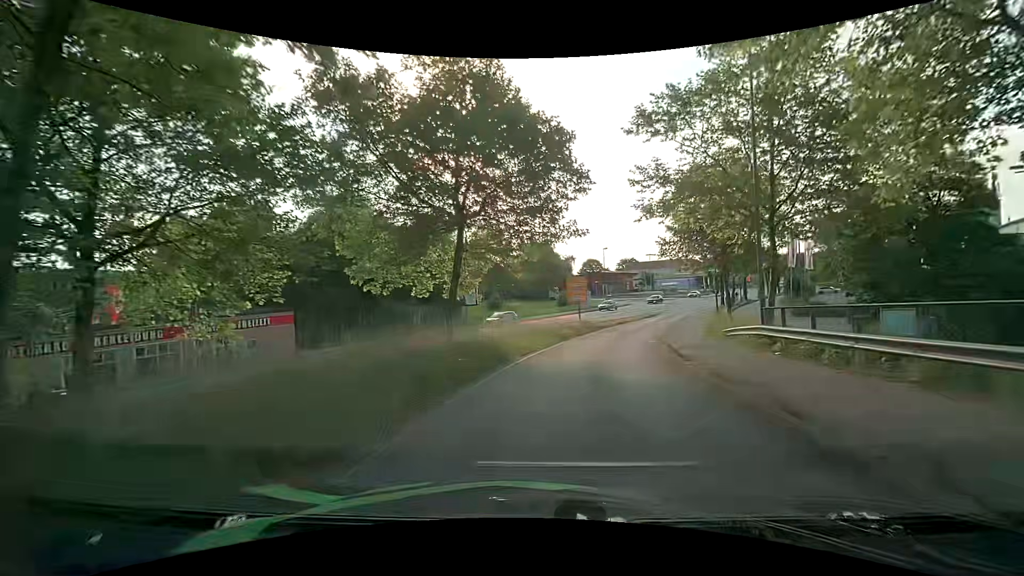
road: primary_link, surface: asphalt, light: Day
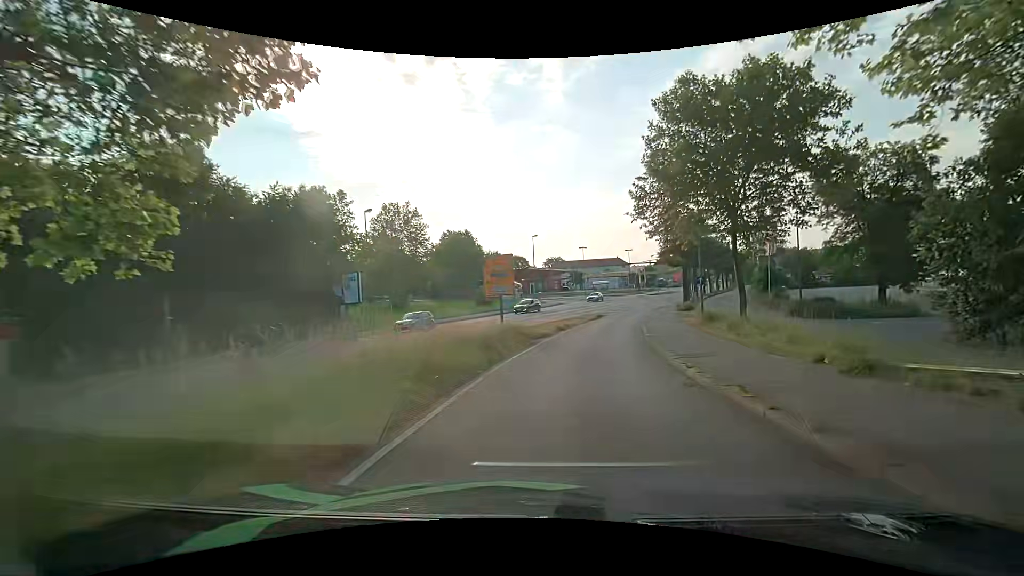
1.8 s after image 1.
(+1.0, +16.5) m; +7°
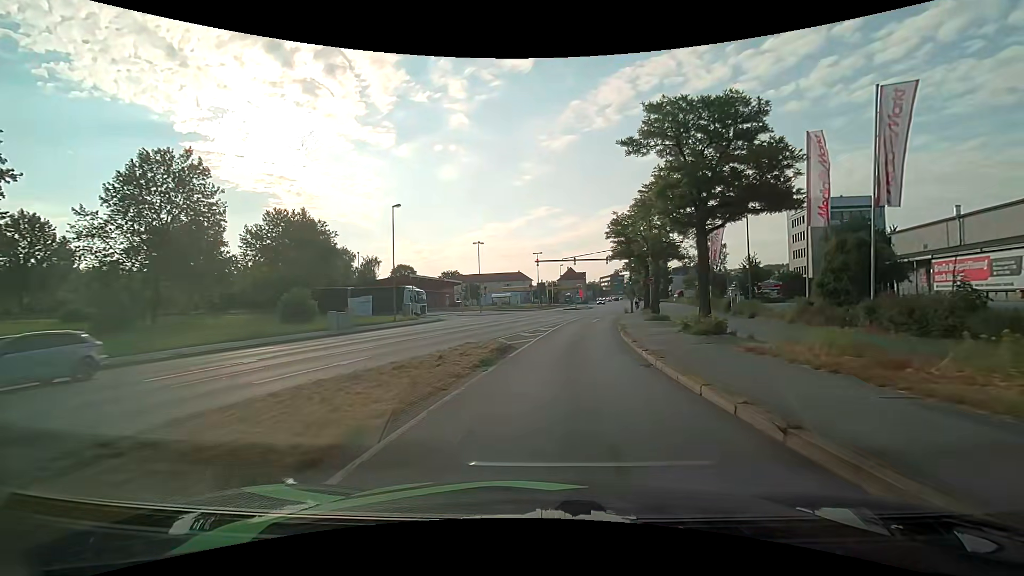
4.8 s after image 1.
(+3.3, +29.0) m; +13°
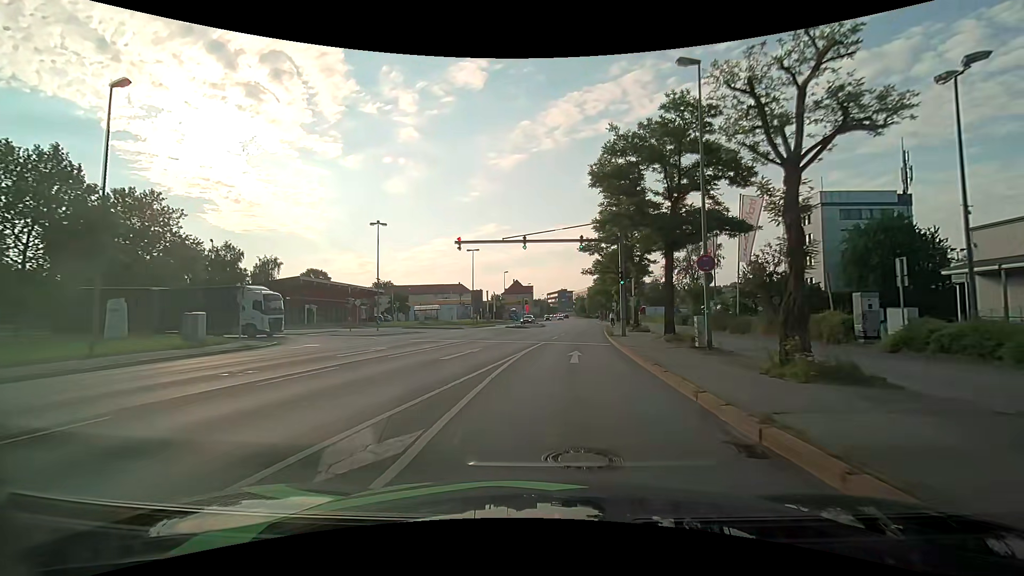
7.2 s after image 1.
(+1.2, +24.1) m; +7°
(0, +10) (+1, +20) (+1, +30) (+3, +40) (+4, +50) (+5, +60) (+6, +70) (+7, +80) (+8, +90) (+9, +99) m
